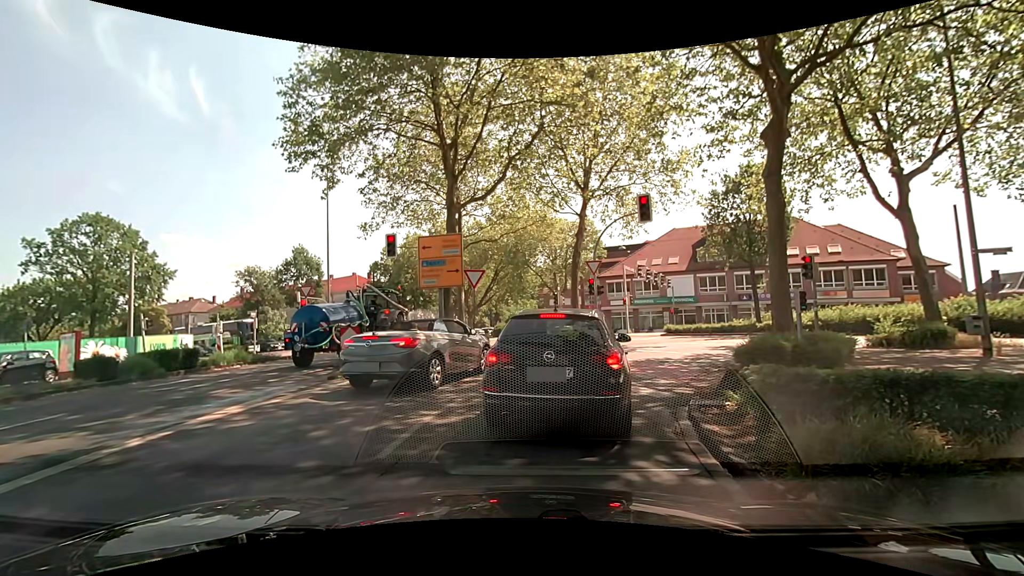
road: primary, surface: asphalt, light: Day
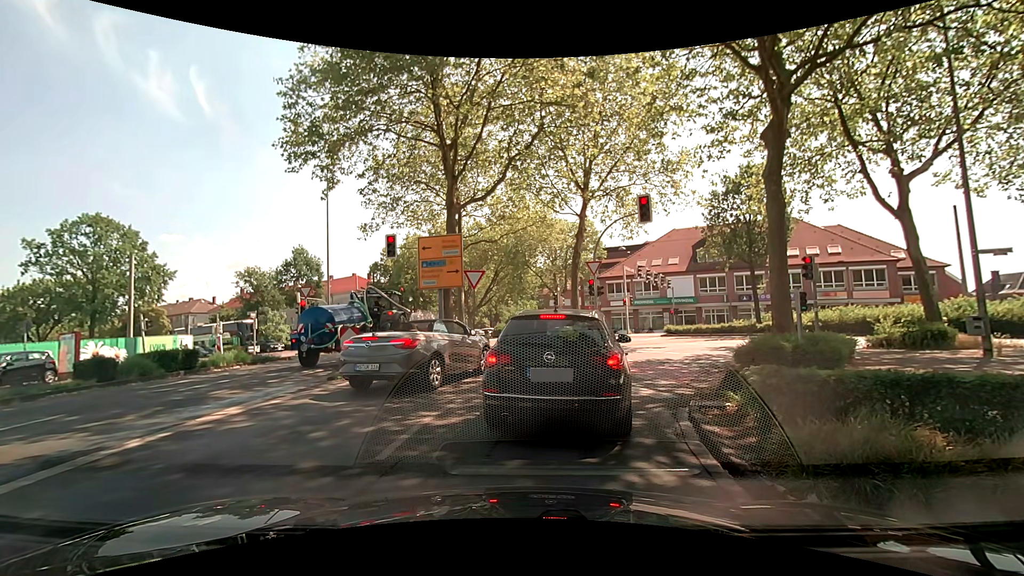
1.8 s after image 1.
(0.0, +0.1) m; 0°
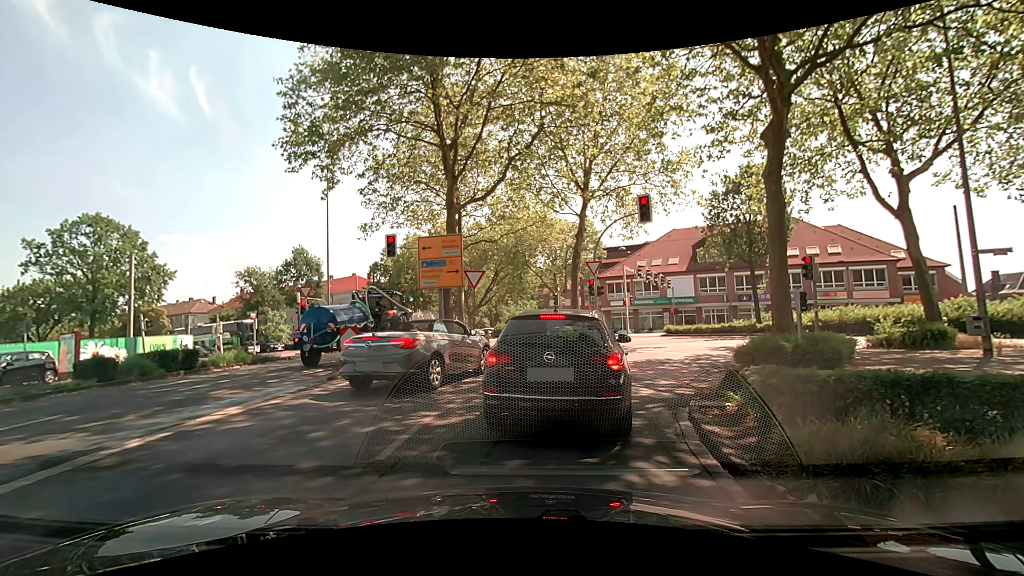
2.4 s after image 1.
(0.0, 0.0) m; 0°
